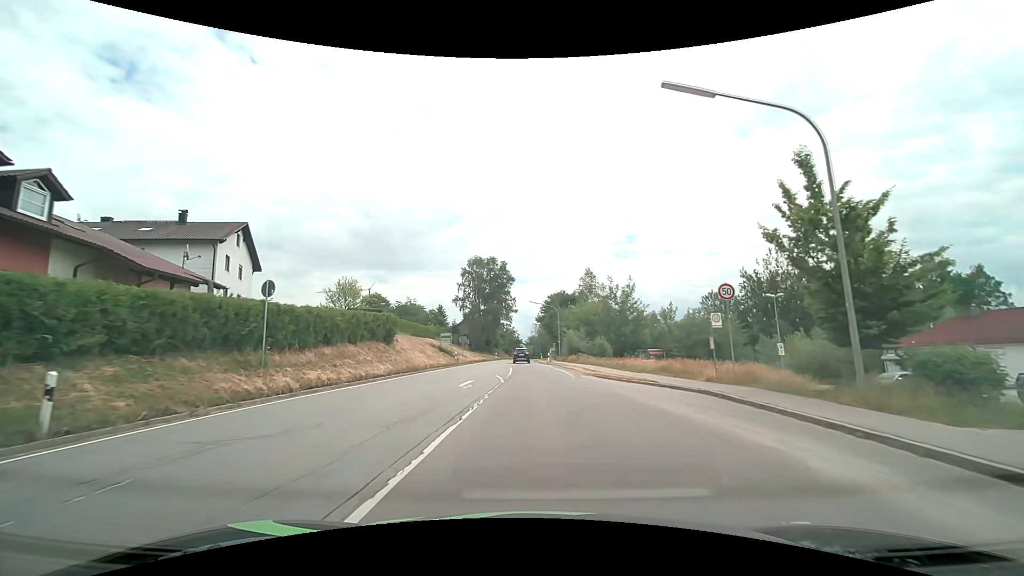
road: tertiary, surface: asphalt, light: Day
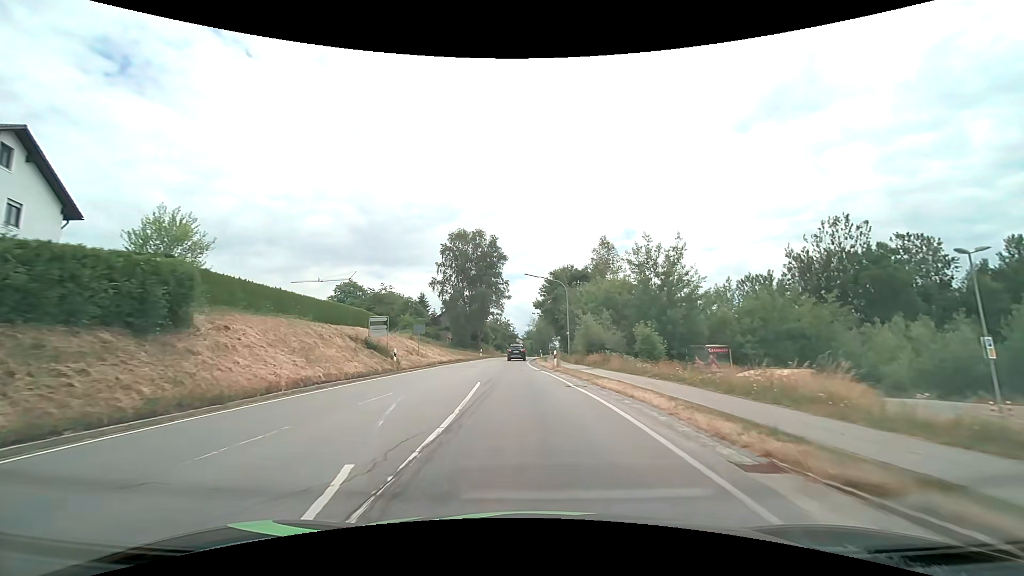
(+0.2, +21.1) m; 0°
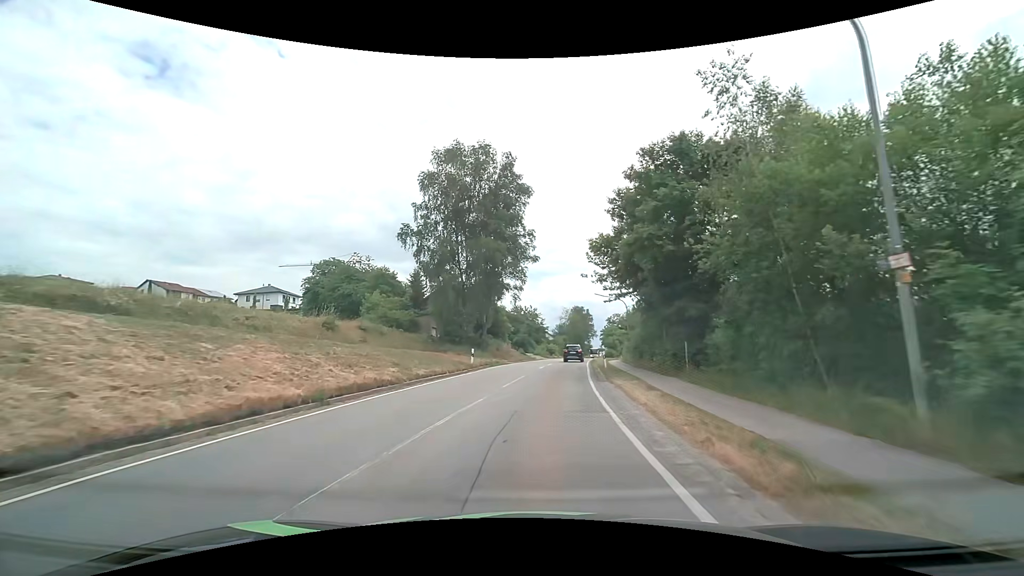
(-1.3, +35.6) m; -4°
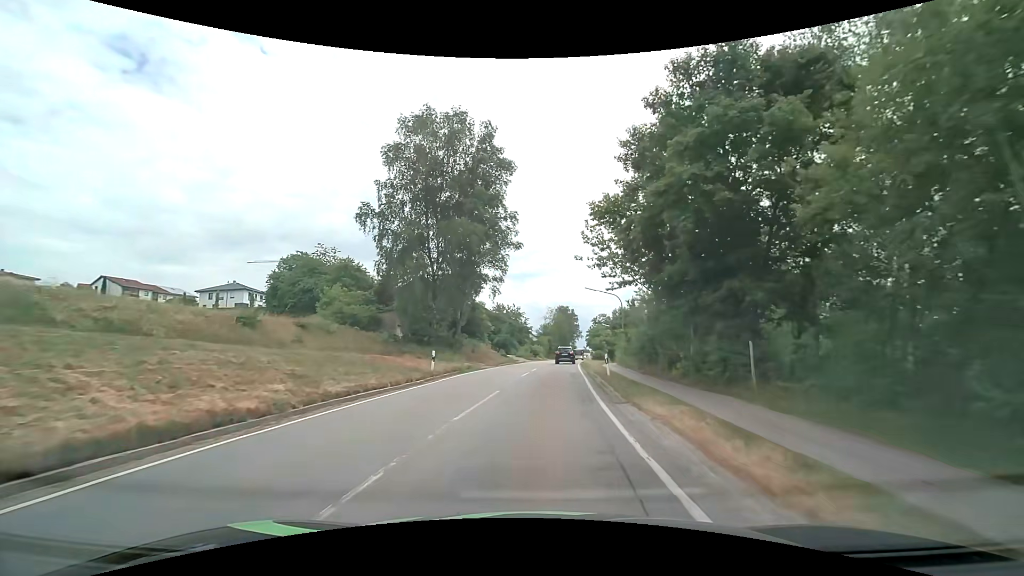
(+0.1, +7.1) m; +2°
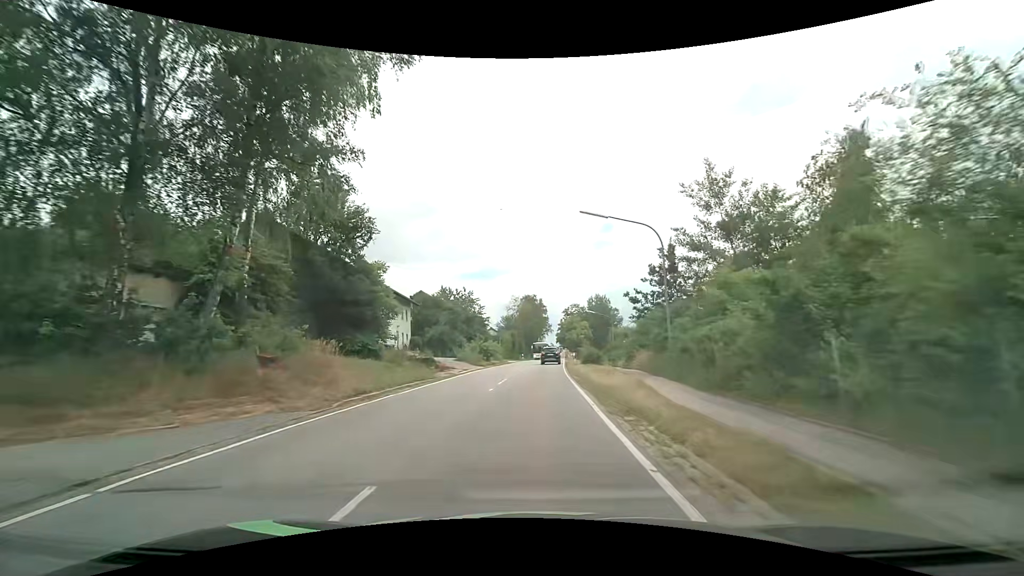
(+1.4, +28.2) m; +4°
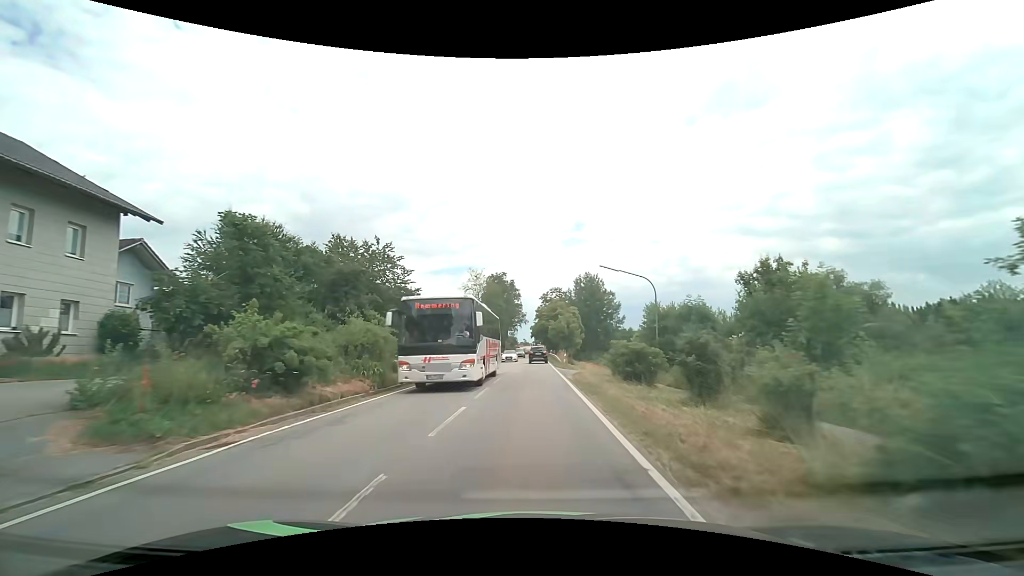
(+1.0, +35.7) m; +4°
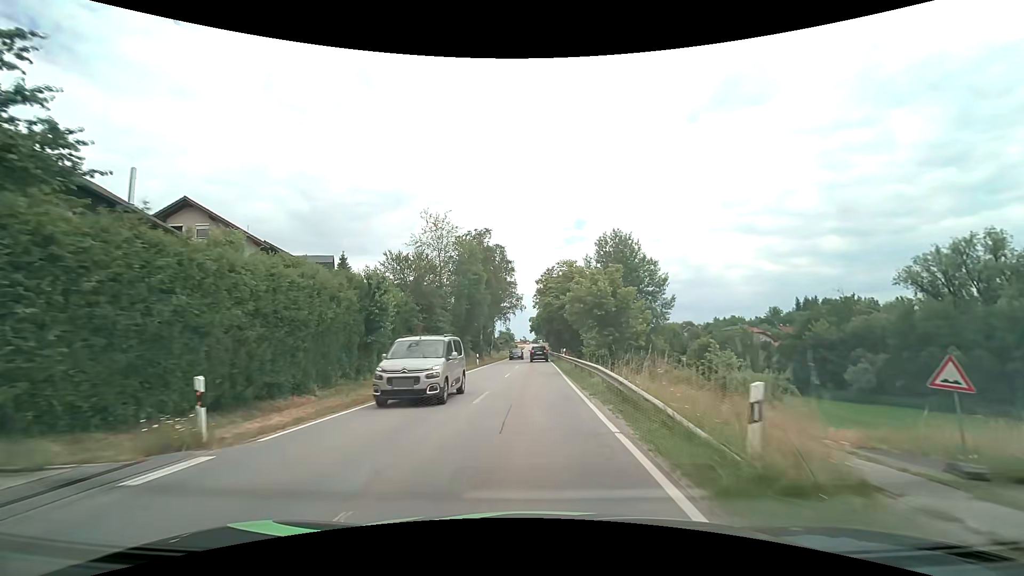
(+0.2, +37.2) m; 0°
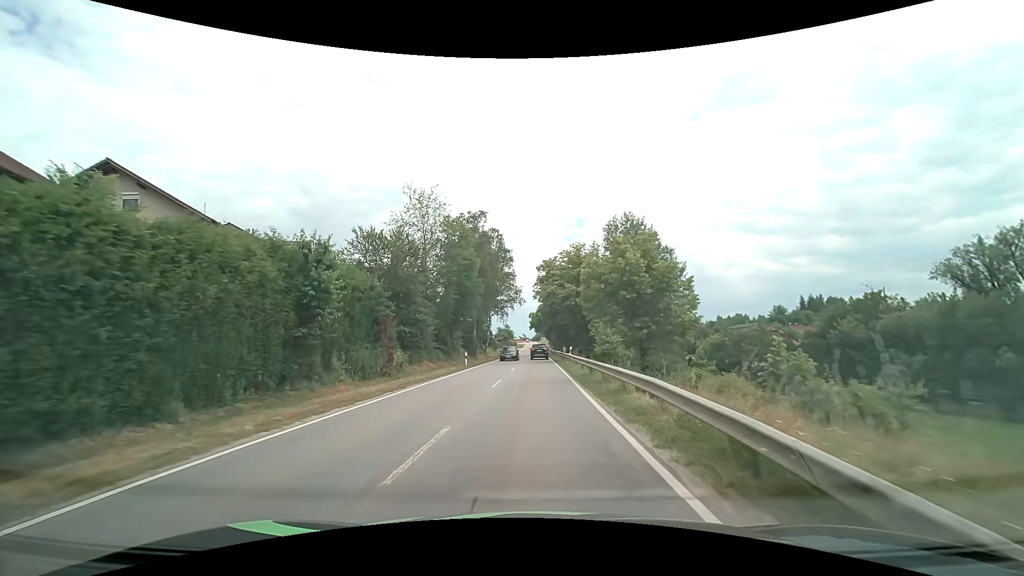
(0.0, +7.7) m; 0°
(0, +10) (0, +20) (0, +30) (0, +40) (0, +50) (0, +60) (+1, +70) (+1, +80) (+1, +90) (+1, +100) m
